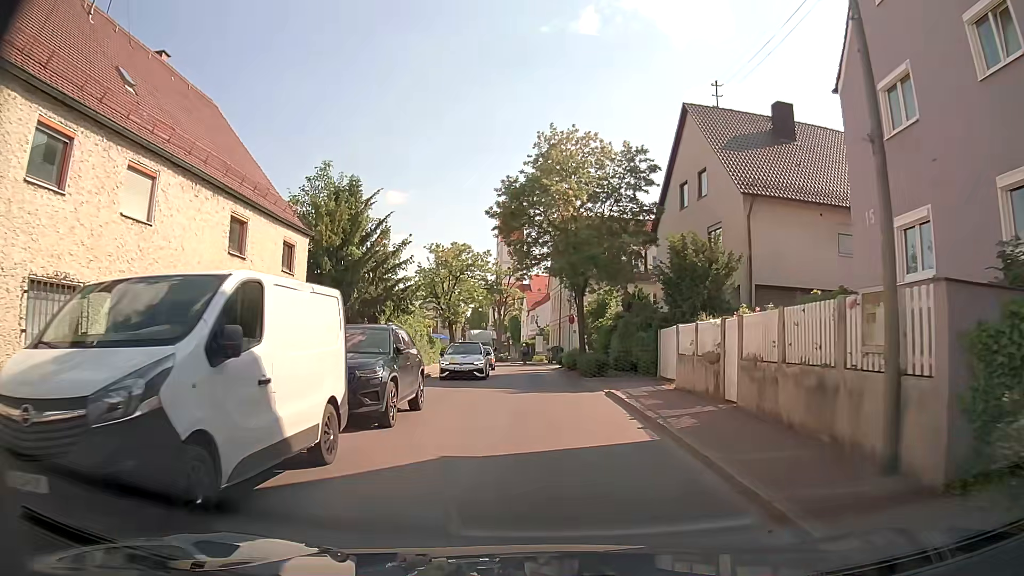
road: tertiary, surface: asphalt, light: Day
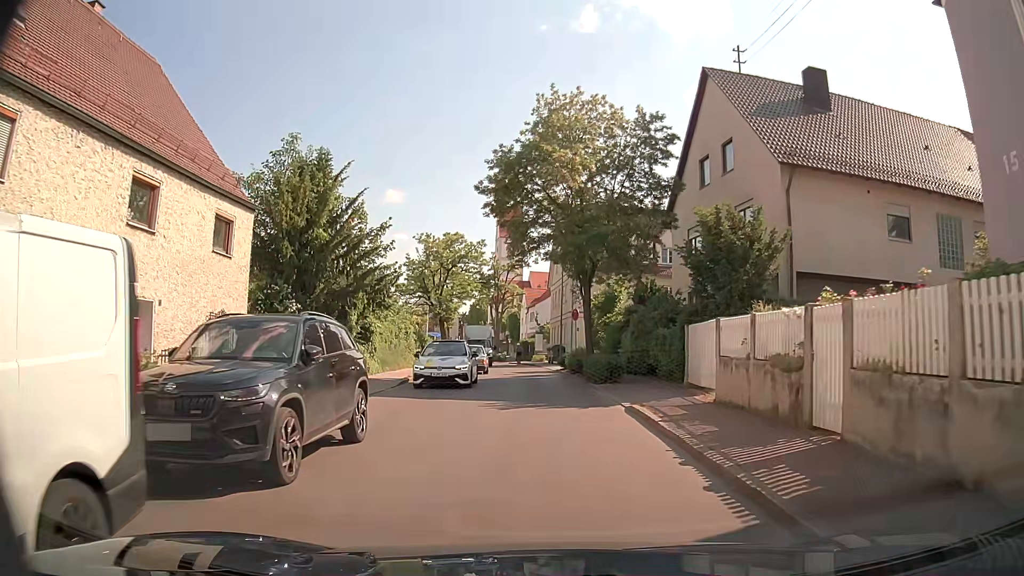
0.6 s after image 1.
(0.0, +4.5) m; +1°
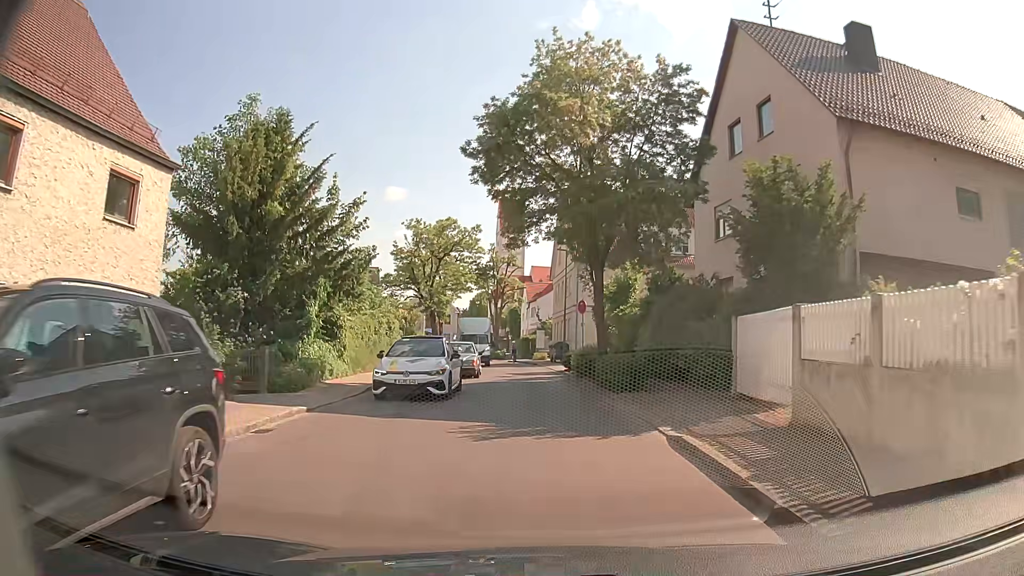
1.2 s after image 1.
(0.0, +4.6) m; 0°
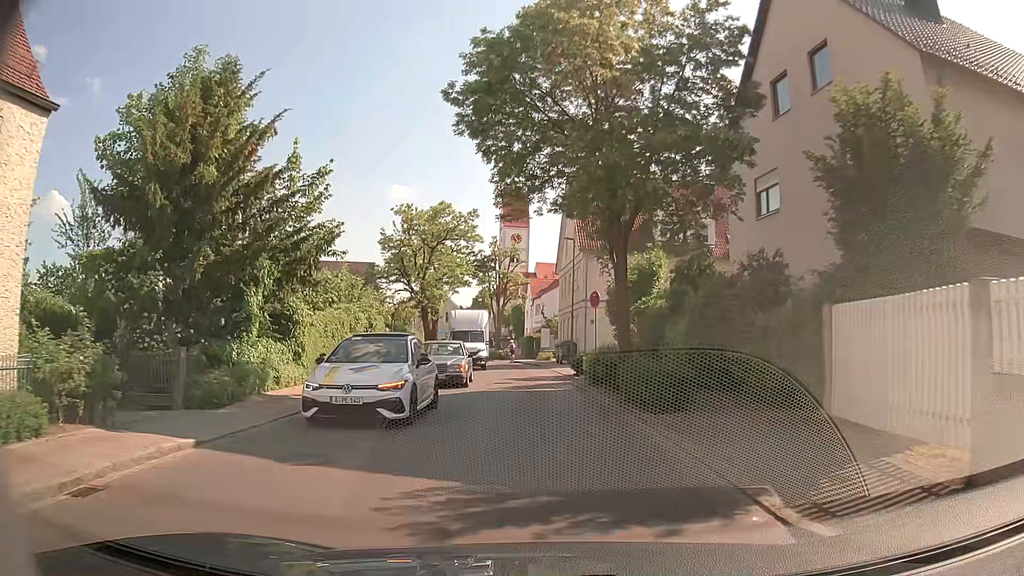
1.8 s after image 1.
(0.0, +4.6) m; 0°
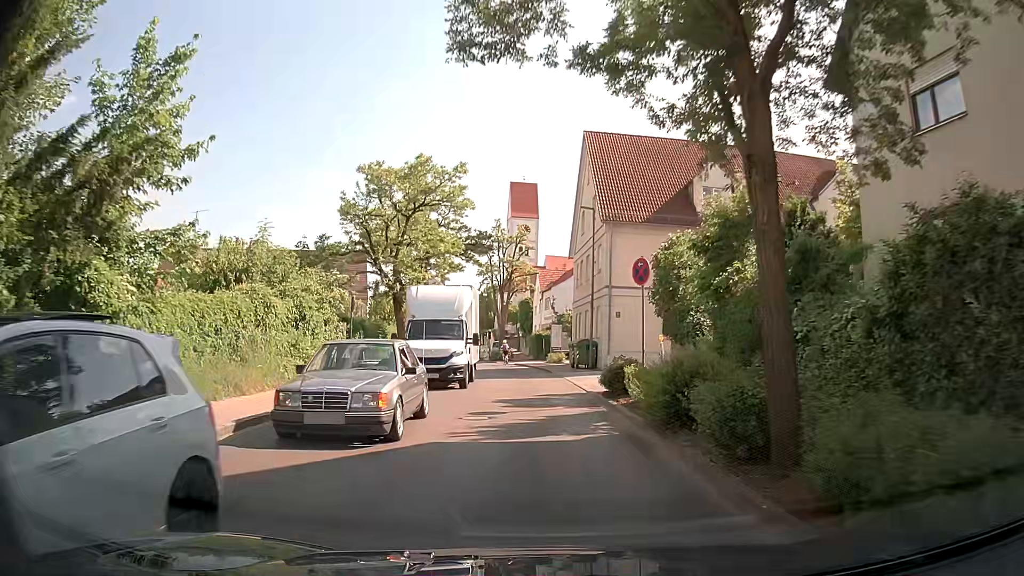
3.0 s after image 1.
(-0.1, +9.6) m; -1°
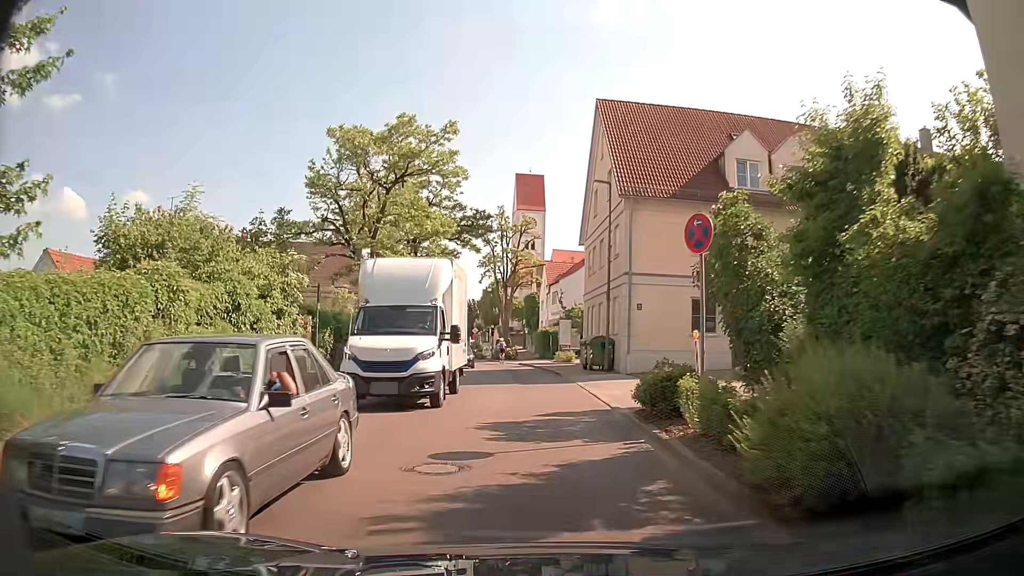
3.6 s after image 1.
(0.0, +5.0) m; -1°
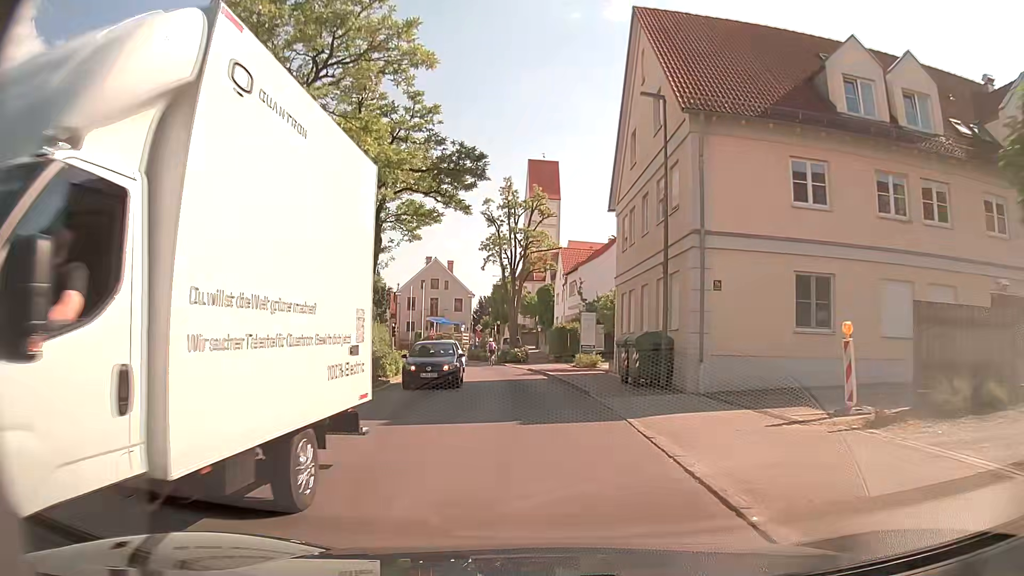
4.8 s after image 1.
(0.0, +10.2) m; 0°
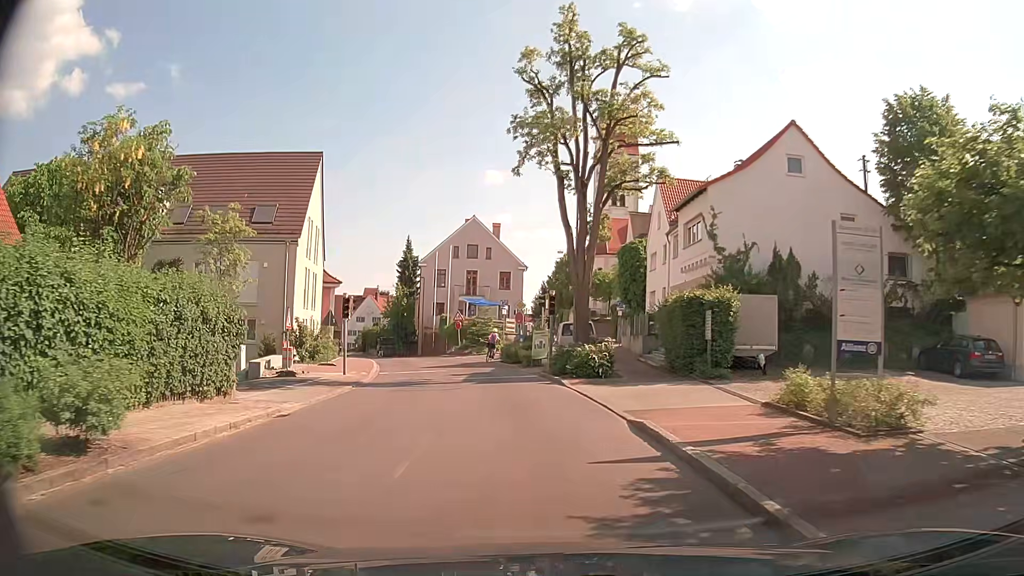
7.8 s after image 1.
(-1.2, +25.2) m; -6°
